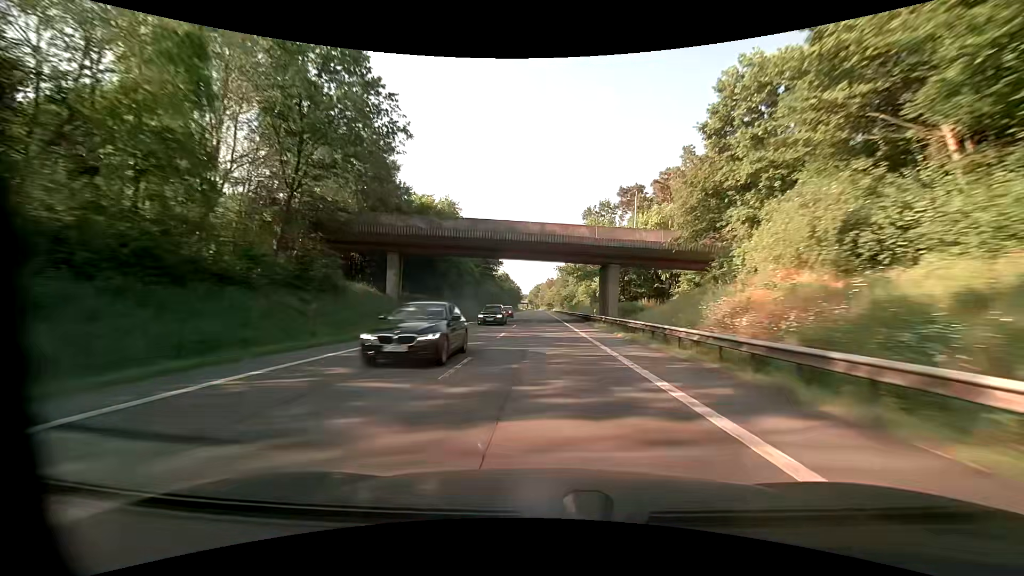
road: primary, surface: asphalt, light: Day
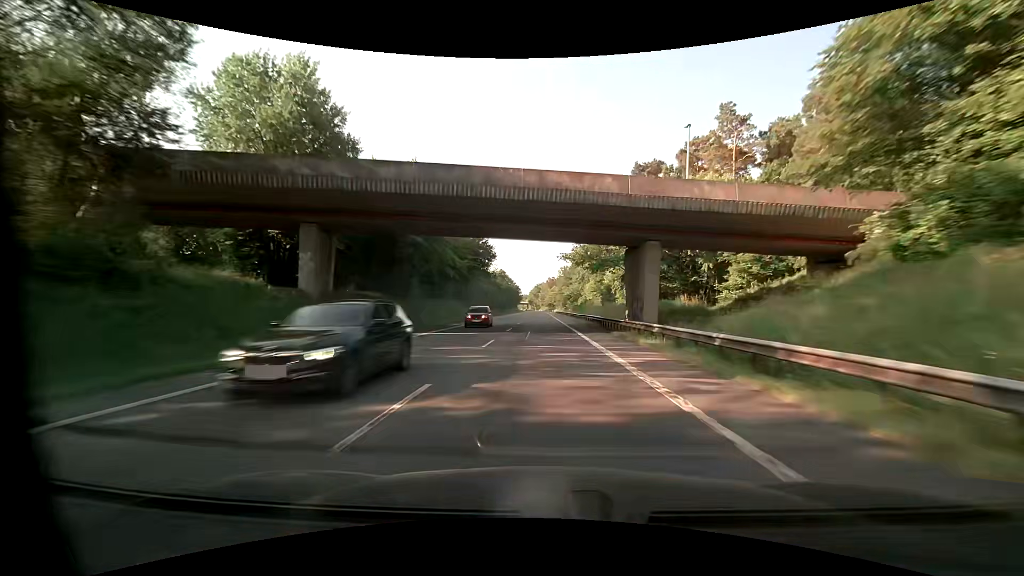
(+0.1, +16.3) m; 0°
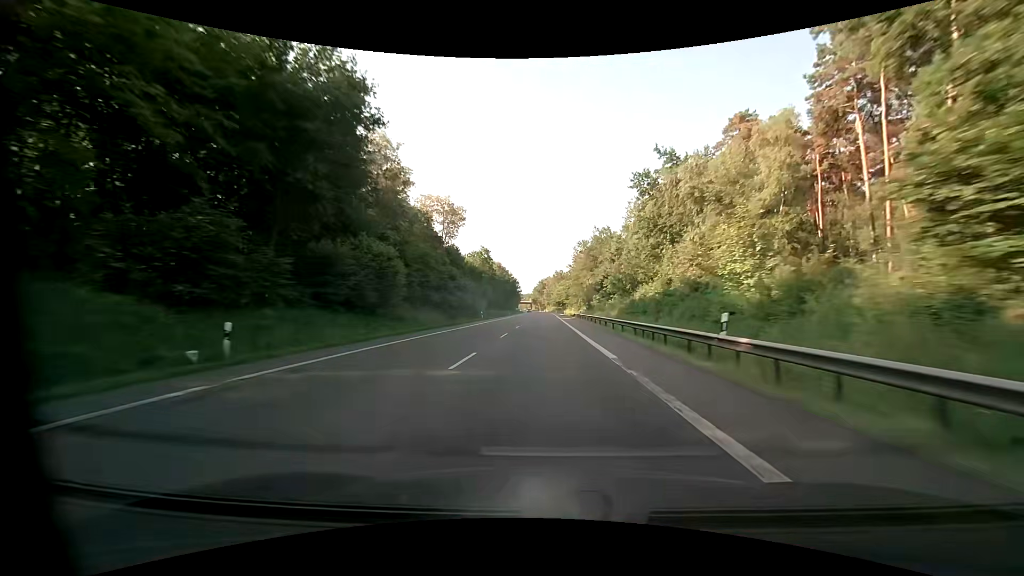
(-0.2, +65.4) m; -1°
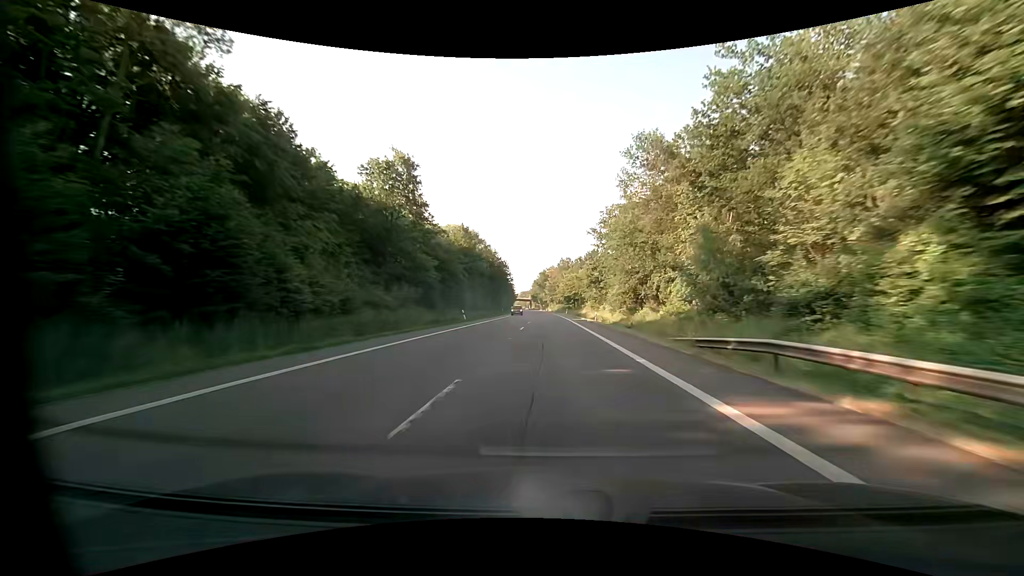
(-0.2, +65.4) m; 0°
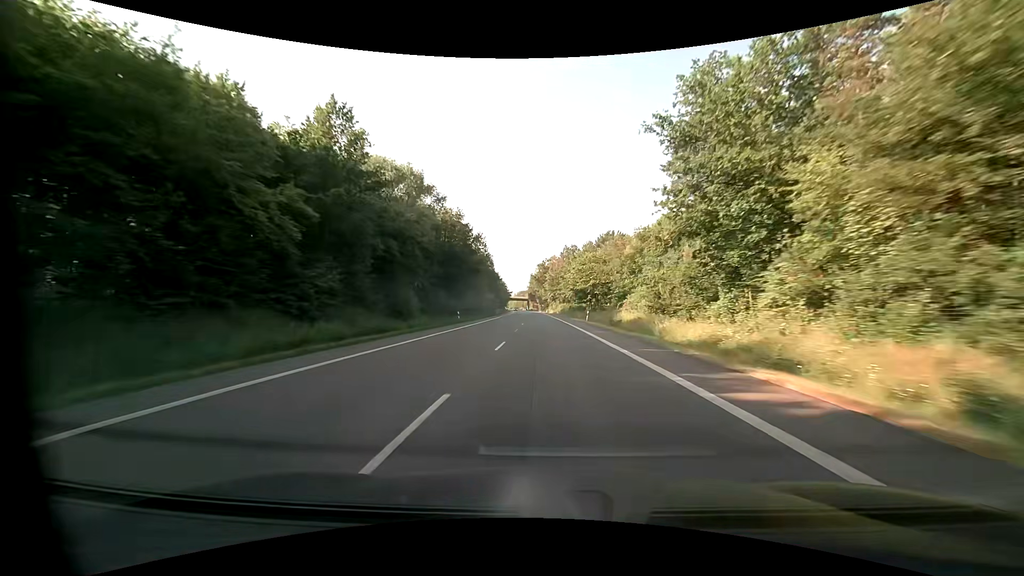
(+0.2, +49.0) m; 0°
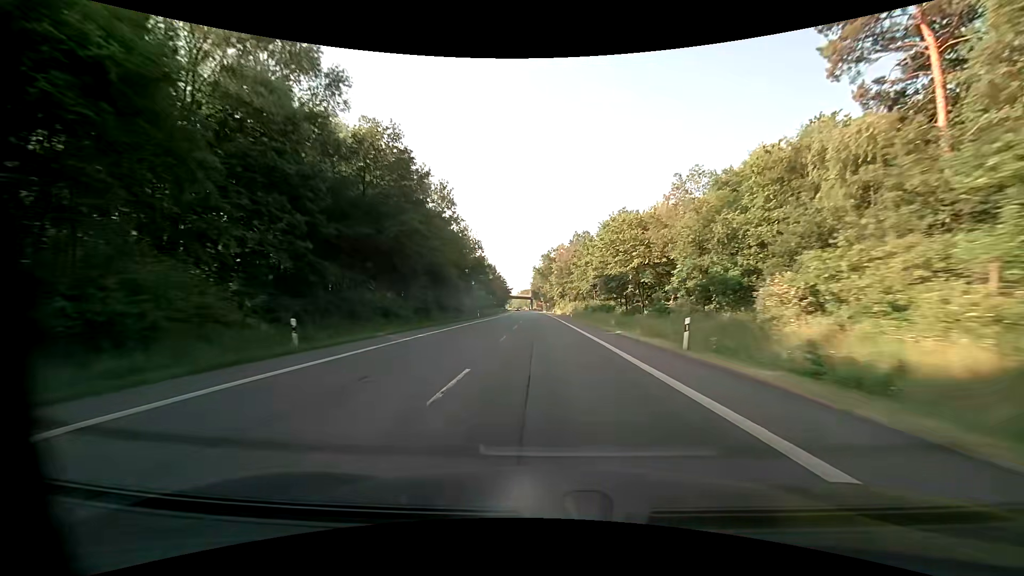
(-0.2, +32.7) m; -1°
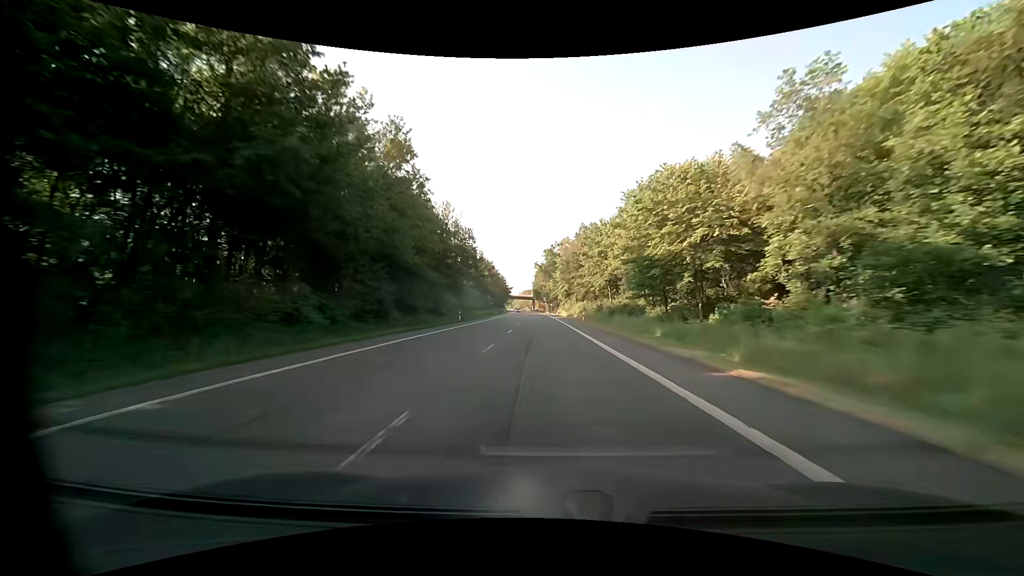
(-0.1, +16.3) m; 0°
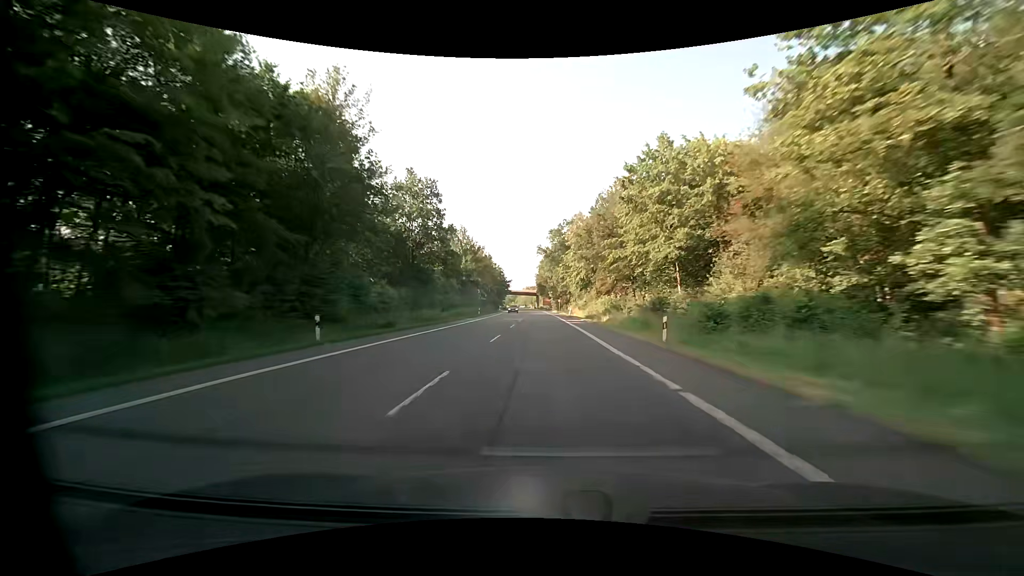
(-0.2, +31.9) m; -1°
(0, +10) (0, +20) (0, +30) (0, +40) (0, +50) (0, +60) (0, +70) (-1, +80) (-1, +90) (-1, +100) m
